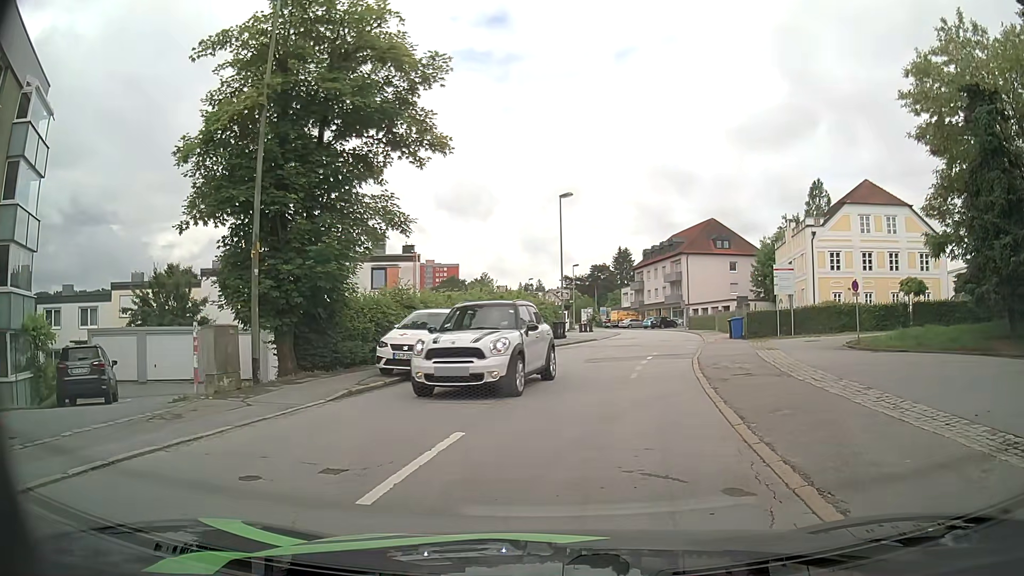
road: residential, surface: asphalt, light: Day
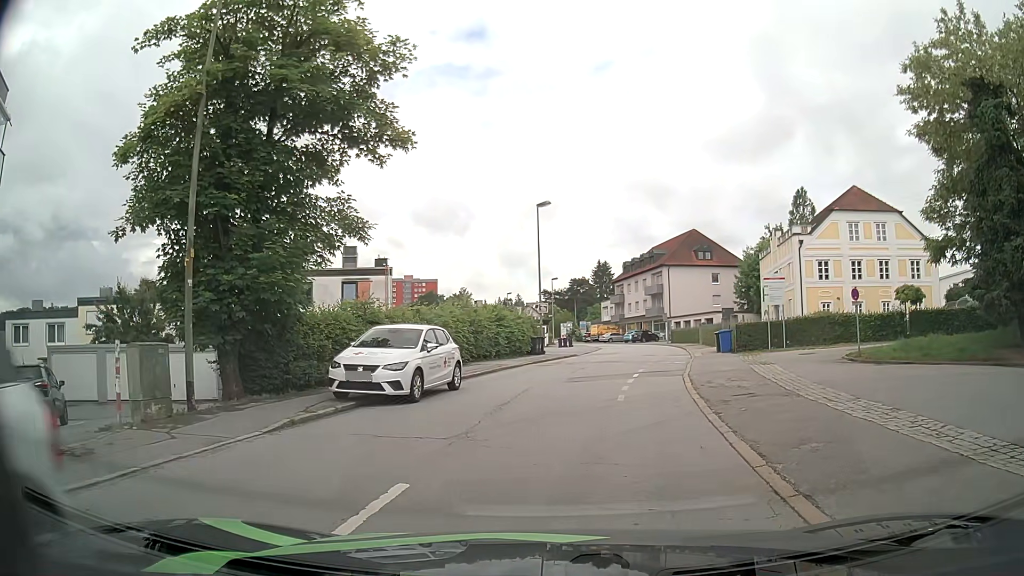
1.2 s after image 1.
(0.0, +1.9) m; +1°
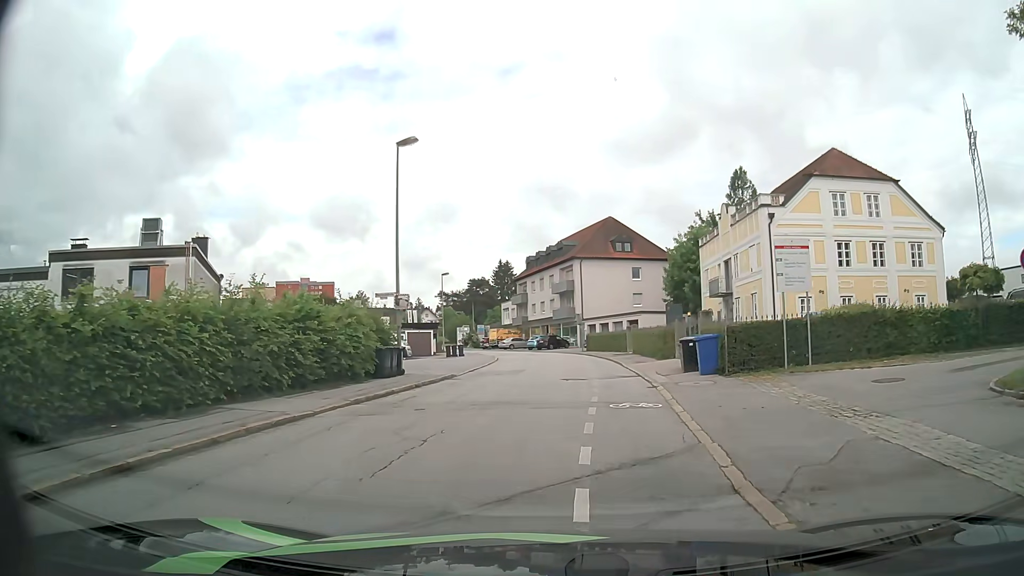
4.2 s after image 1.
(+1.2, +14.0) m; +8°
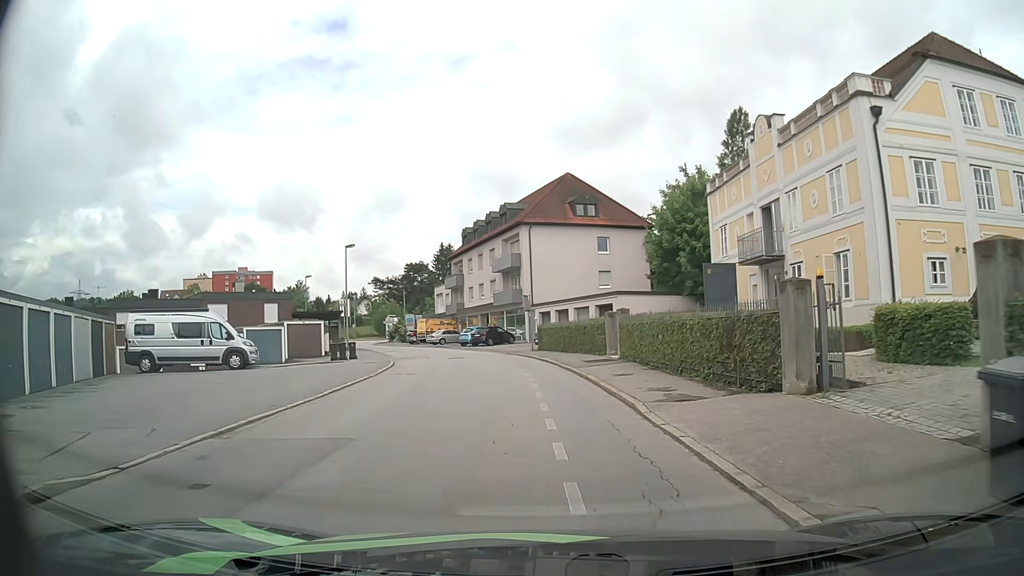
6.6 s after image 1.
(+0.9, +18.0) m; +5°
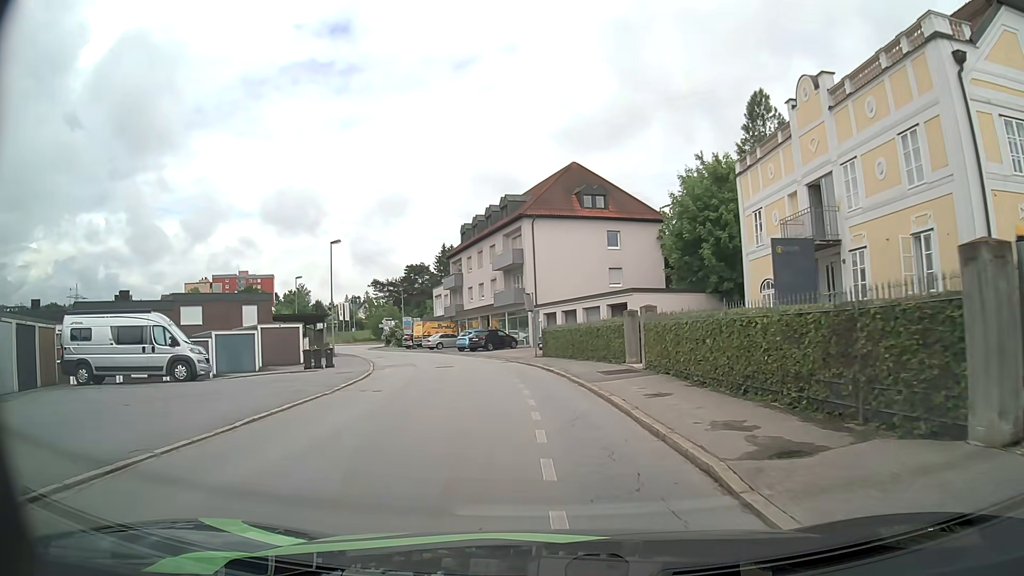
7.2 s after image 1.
(-0.1, +4.9) m; -1°
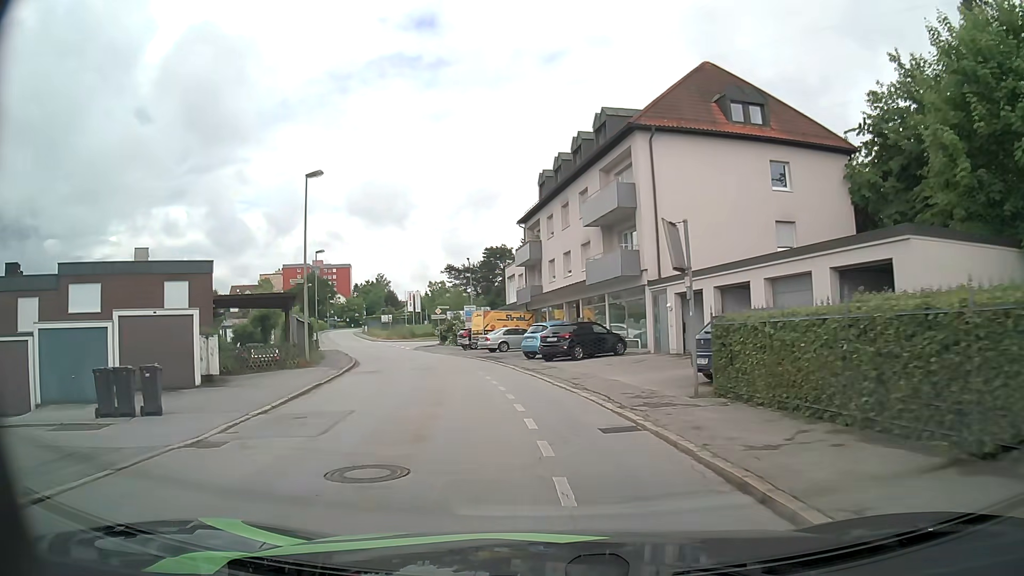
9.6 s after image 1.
(-1.3, +20.8) m; -8°
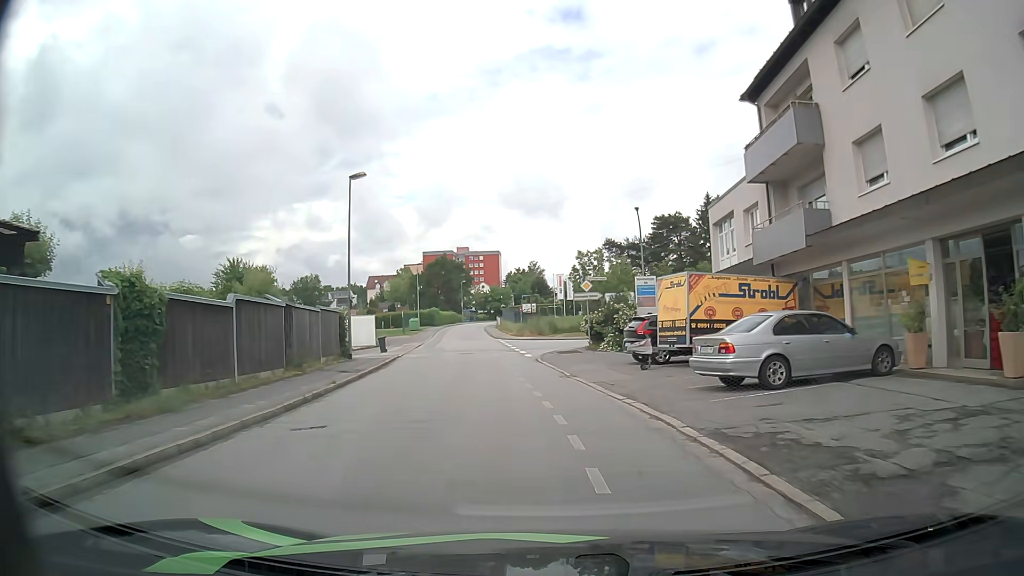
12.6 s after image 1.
(-3.4, +27.3) m; -14°
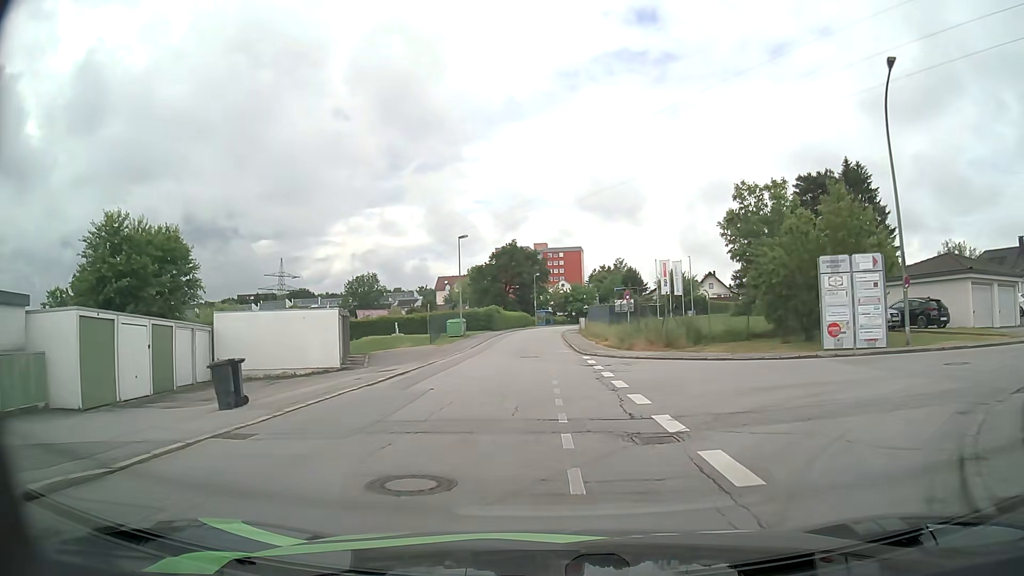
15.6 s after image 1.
(-2.1, +27.9) m; -7°
(0, +10) (0, +20) (0, +30) (0, +40) (0, +50) (0, +60) (0, +70) (+1, +80) (+2, +90) (+3, +100) m
